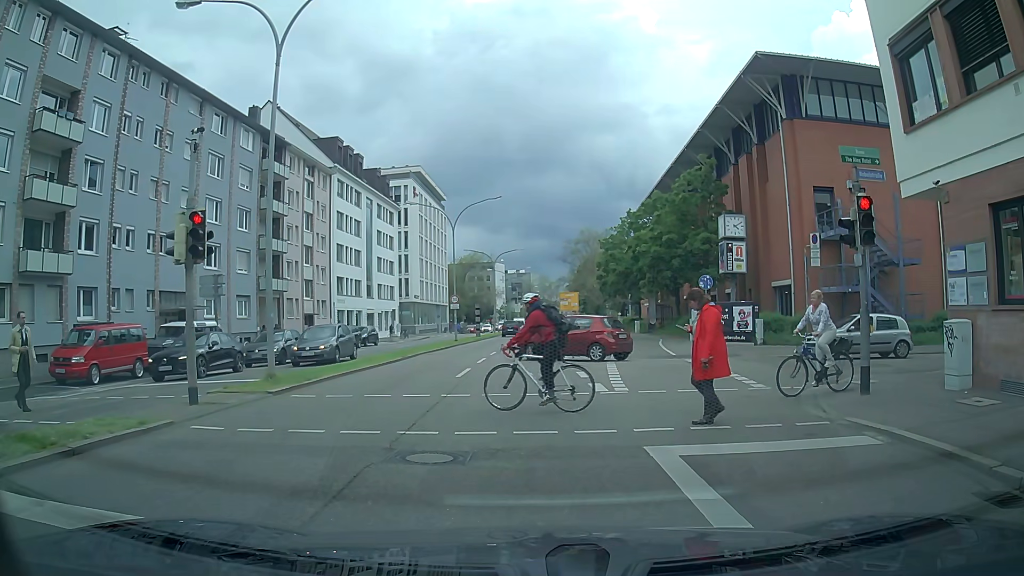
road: primary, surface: asphalt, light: Day
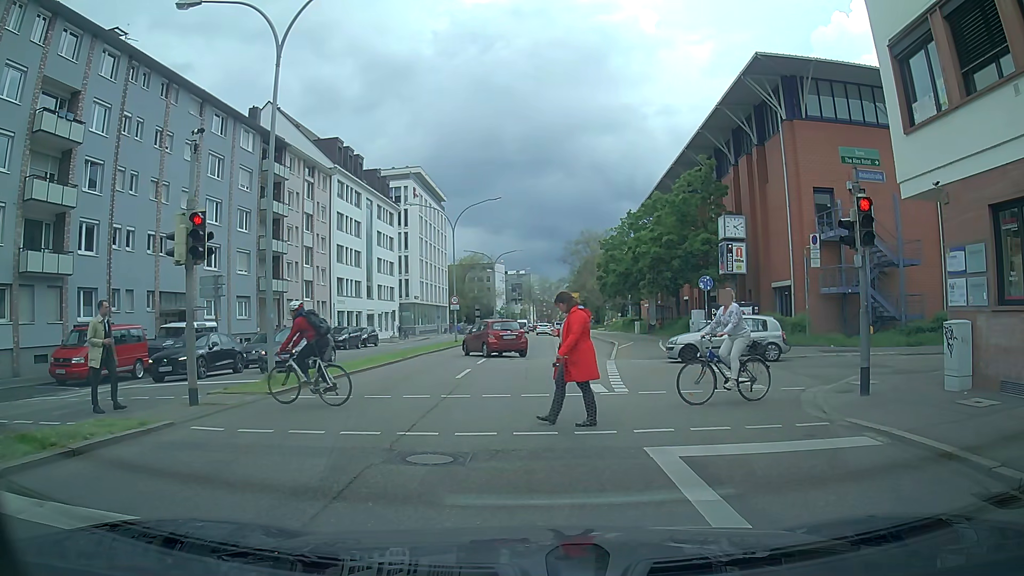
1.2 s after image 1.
(0.0, +0.1) m; 0°
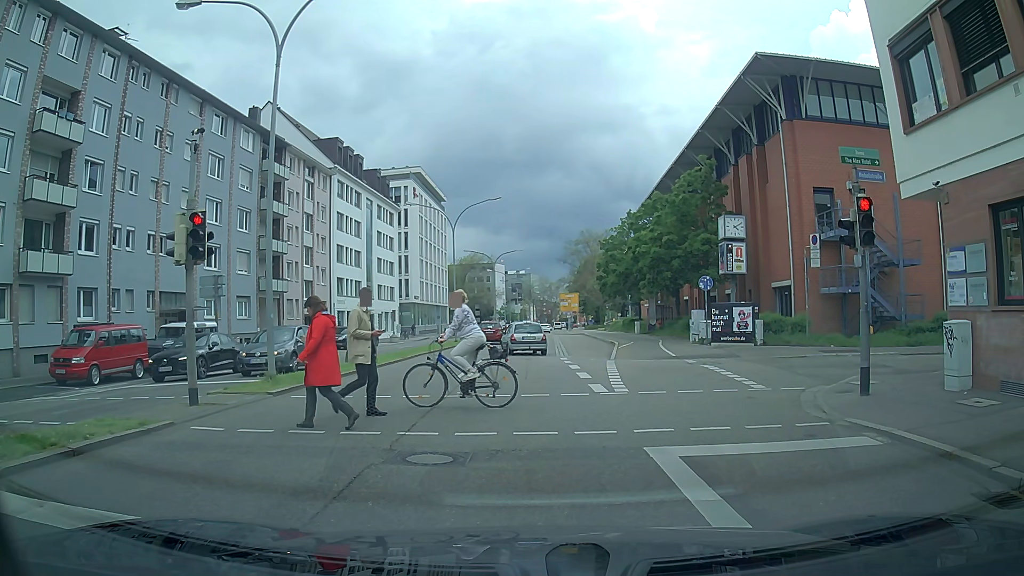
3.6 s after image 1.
(0.0, 0.0) m; 0°
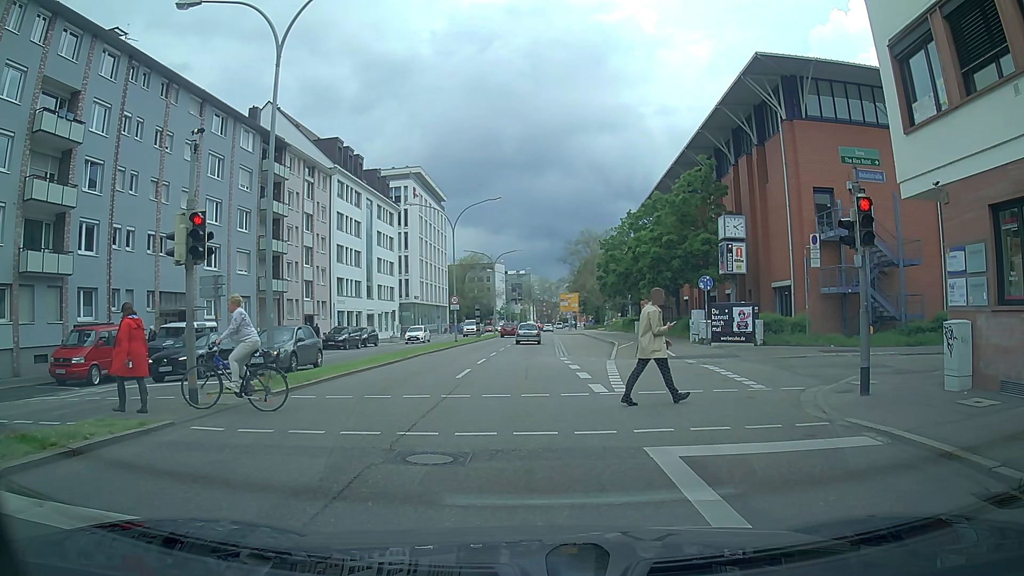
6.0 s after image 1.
(0.0, 0.0) m; 0°
(0, +10) (-1, +20) (-1, +30) (-1, +40) (-1, +50) (-1, +60) (-1, +70) (-1, +80) (-1, +90) (-1, +100) m
